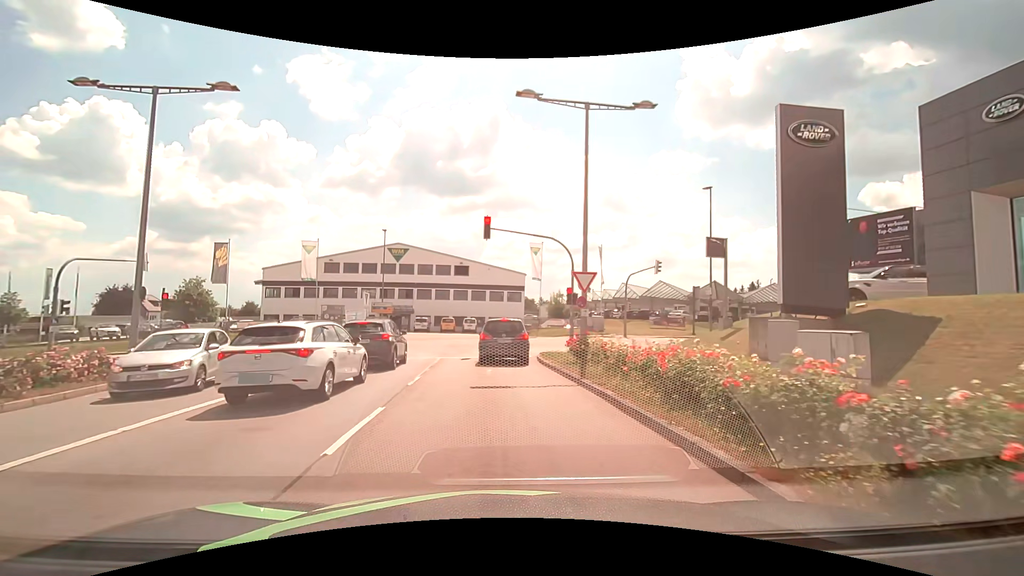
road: secondary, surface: asphalt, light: Day
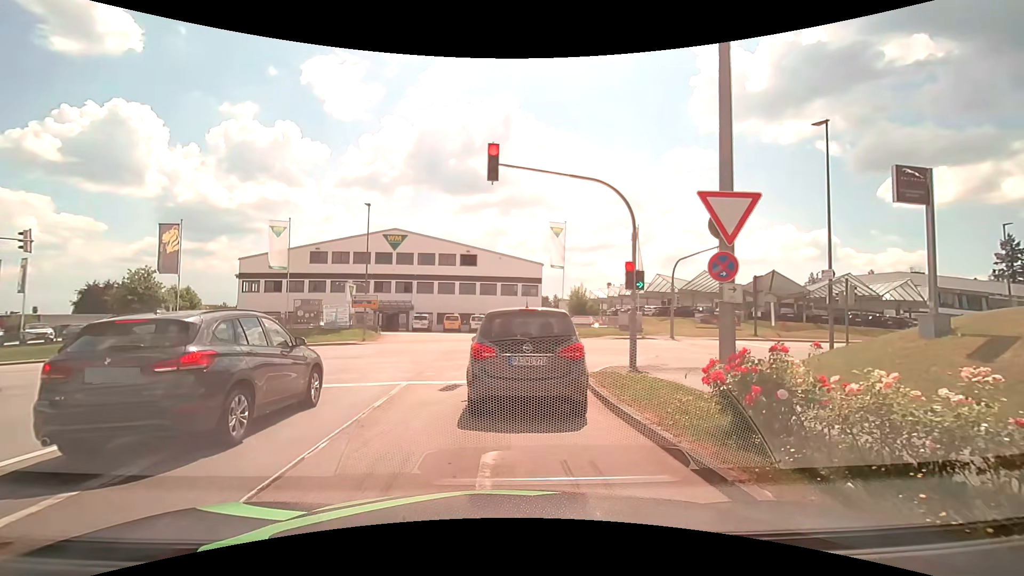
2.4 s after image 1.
(0.0, +9.4) m; -1°
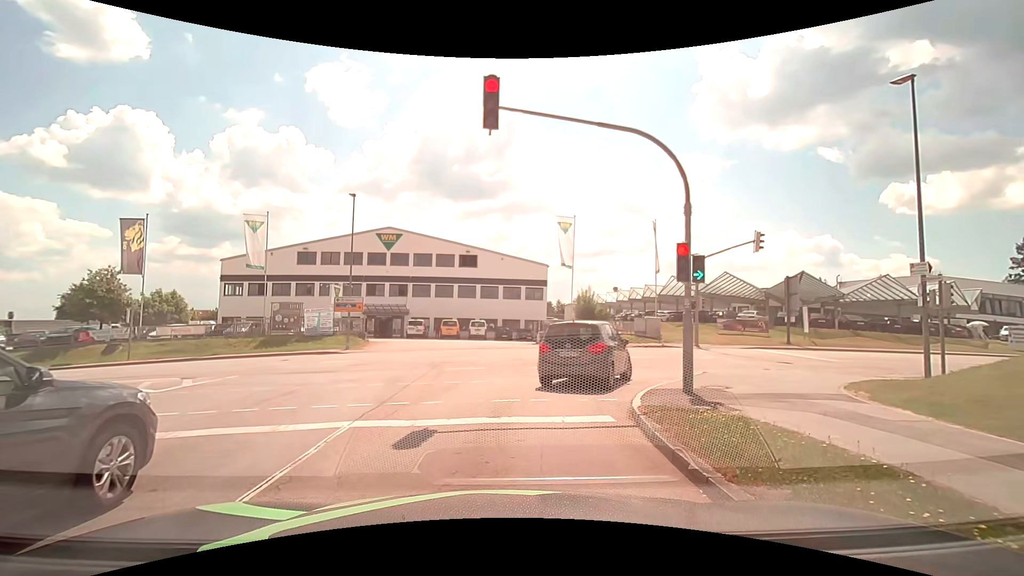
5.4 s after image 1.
(0.0, +4.5) m; 0°
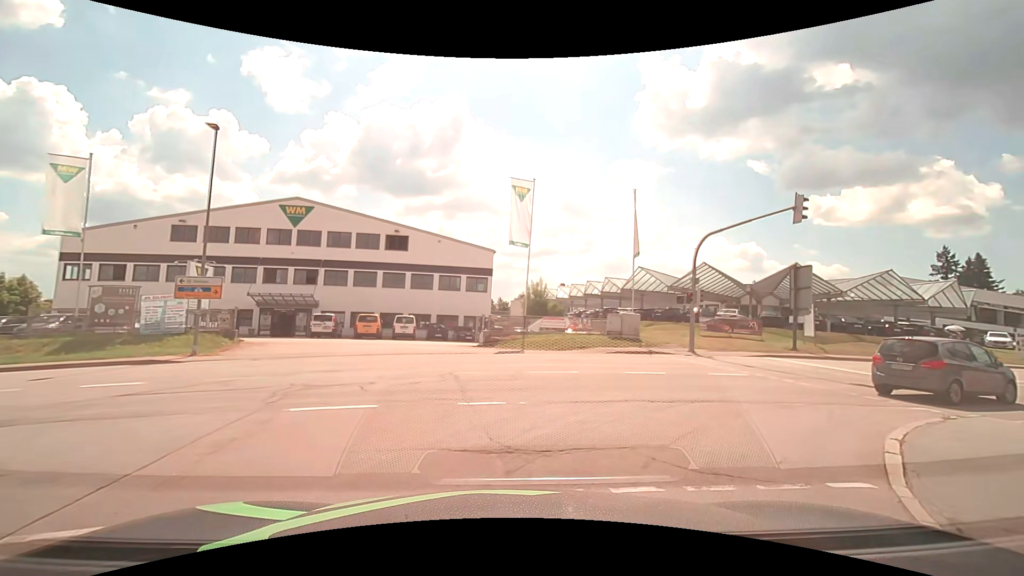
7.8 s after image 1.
(+0.1, +9.9) m; +7°
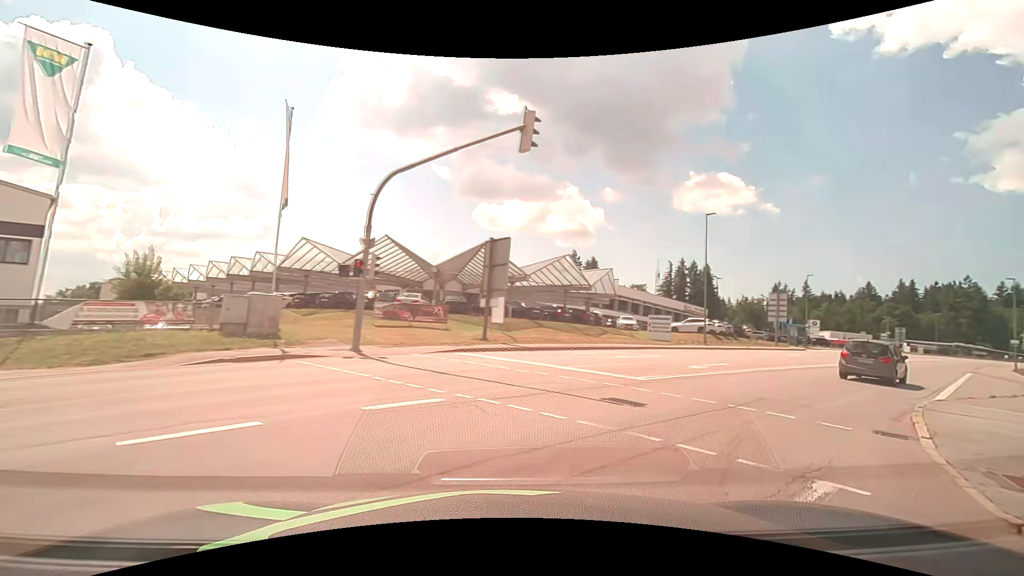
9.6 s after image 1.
(+2.8, +9.5) m; +35°
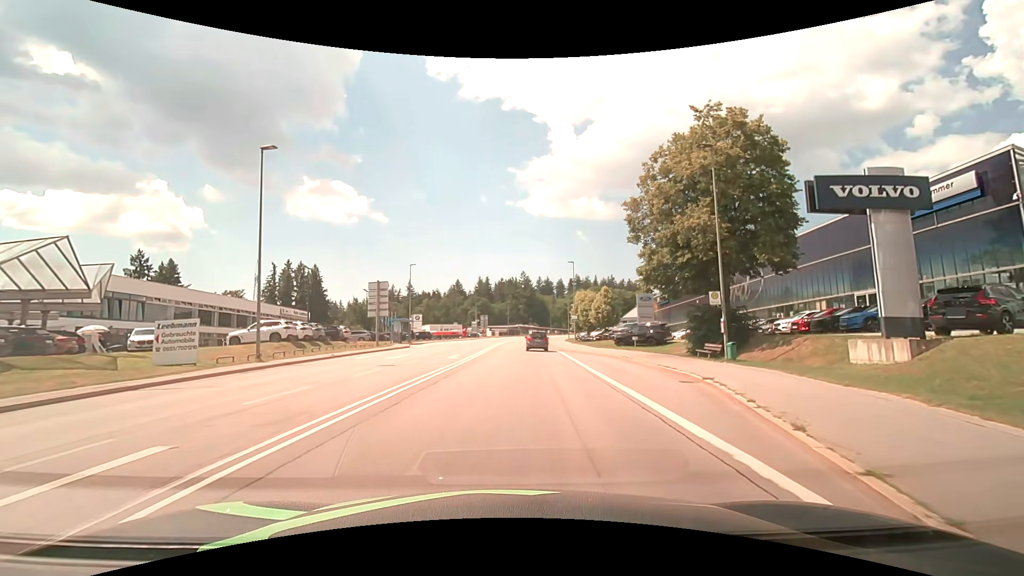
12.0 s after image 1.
(+7.4, +14.4) m; +42°
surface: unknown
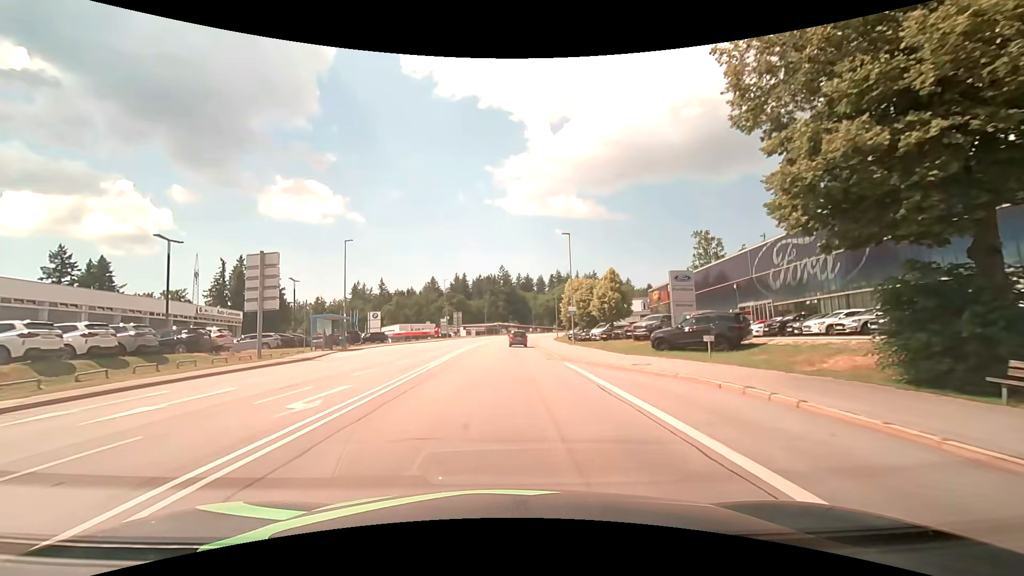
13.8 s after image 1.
(+0.5, +17.8) m; +2°
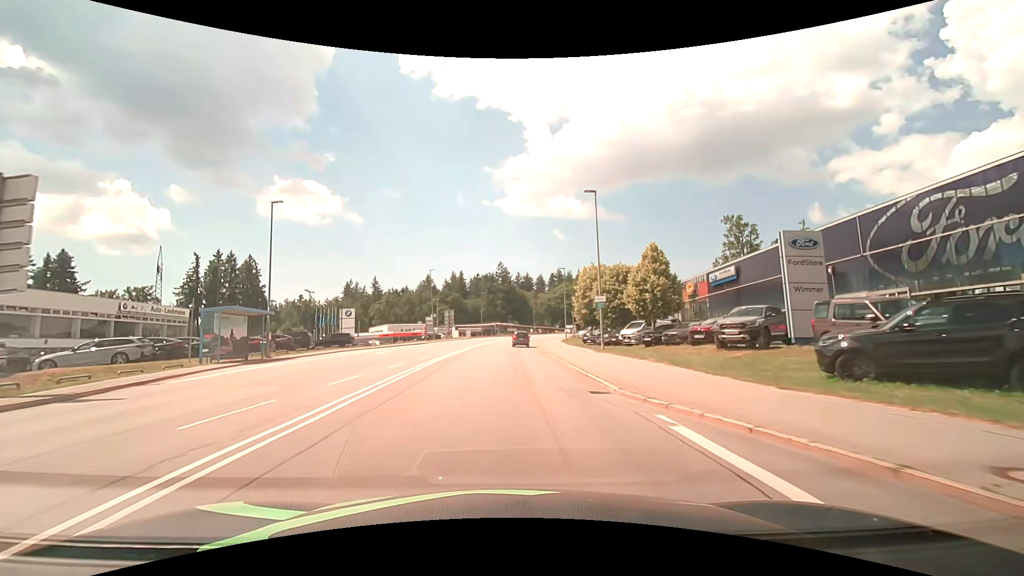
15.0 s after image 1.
(0.0, +14.8) m; +1°
